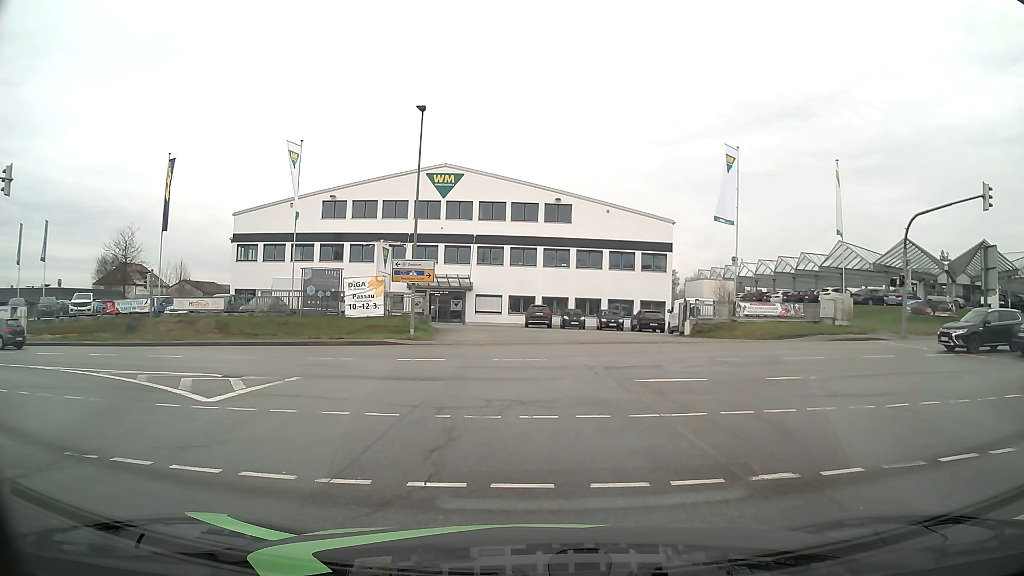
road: secondary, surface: asphalt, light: Day
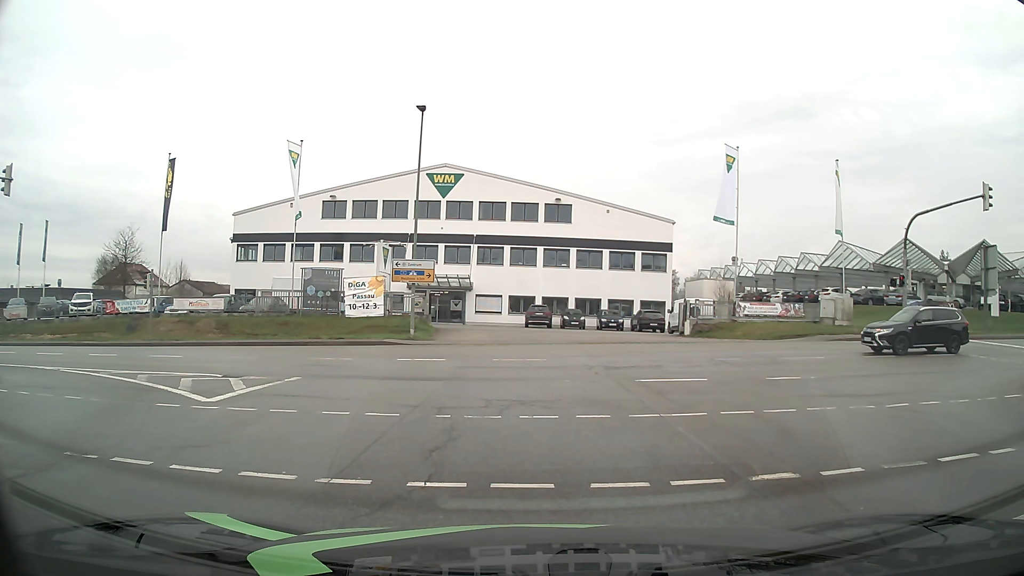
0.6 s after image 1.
(0.0, 0.0) m; 0°
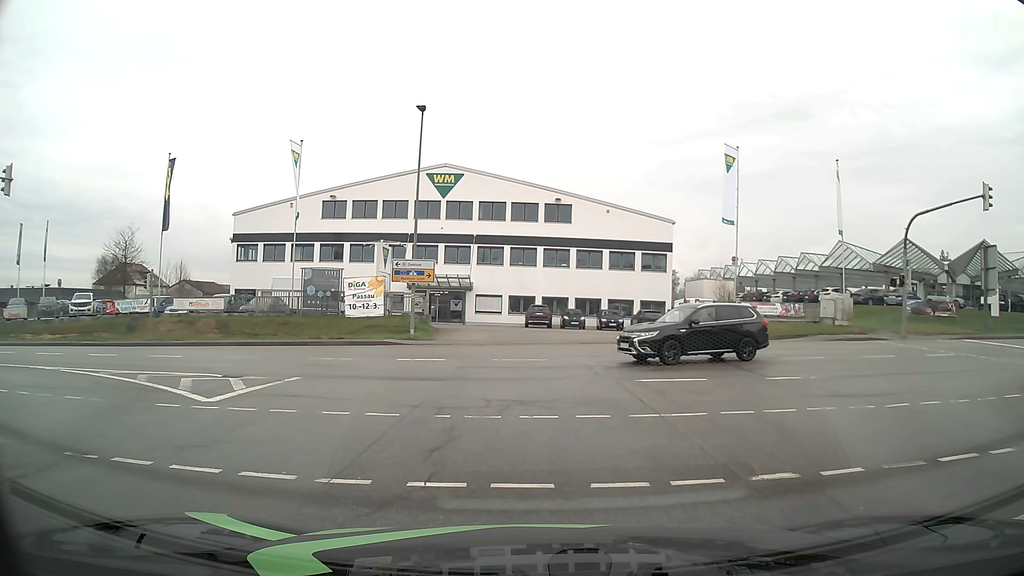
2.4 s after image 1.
(0.0, 0.0) m; 0°
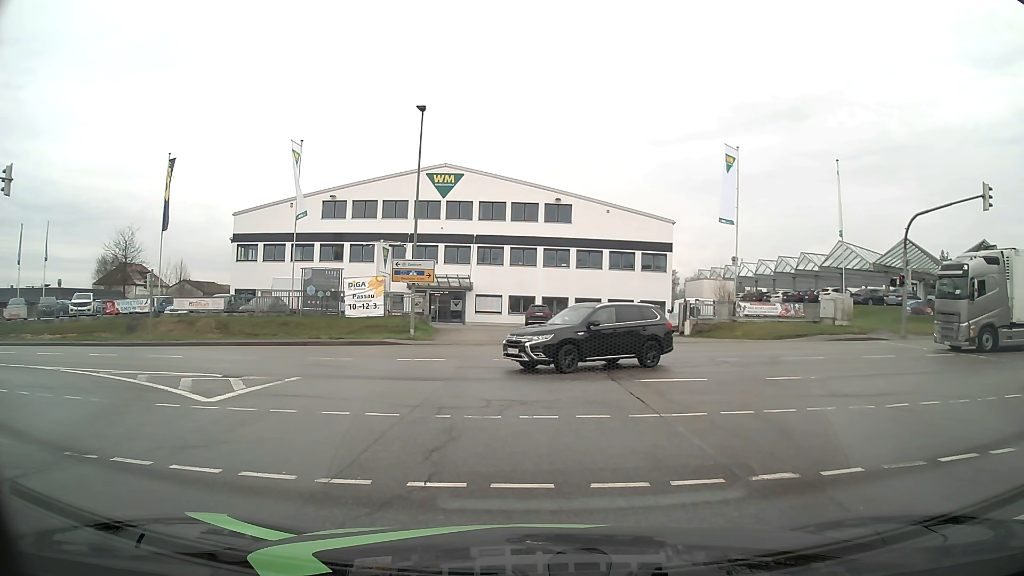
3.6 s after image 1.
(0.0, 0.0) m; 0°
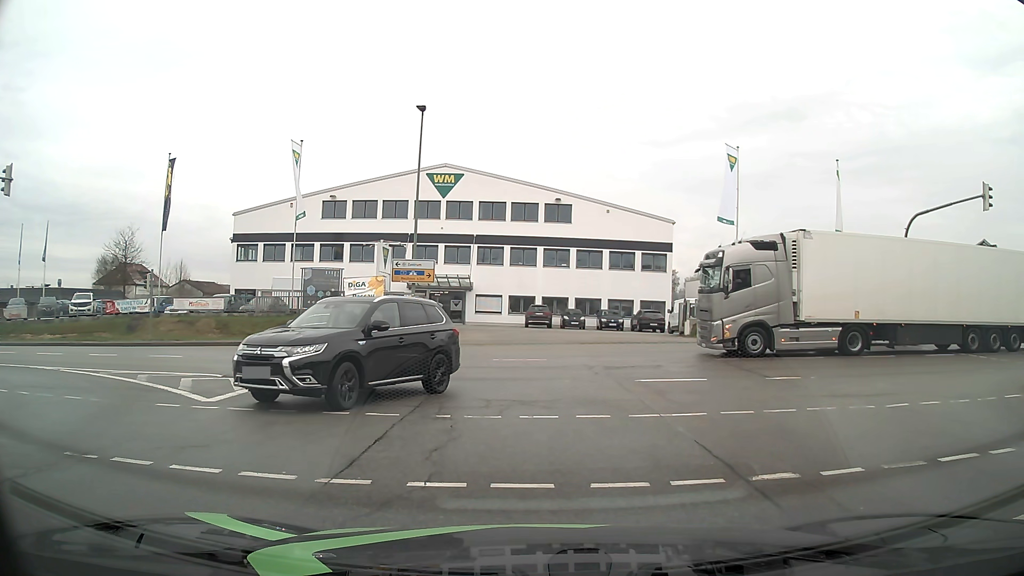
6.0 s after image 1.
(0.0, 0.0) m; 0°
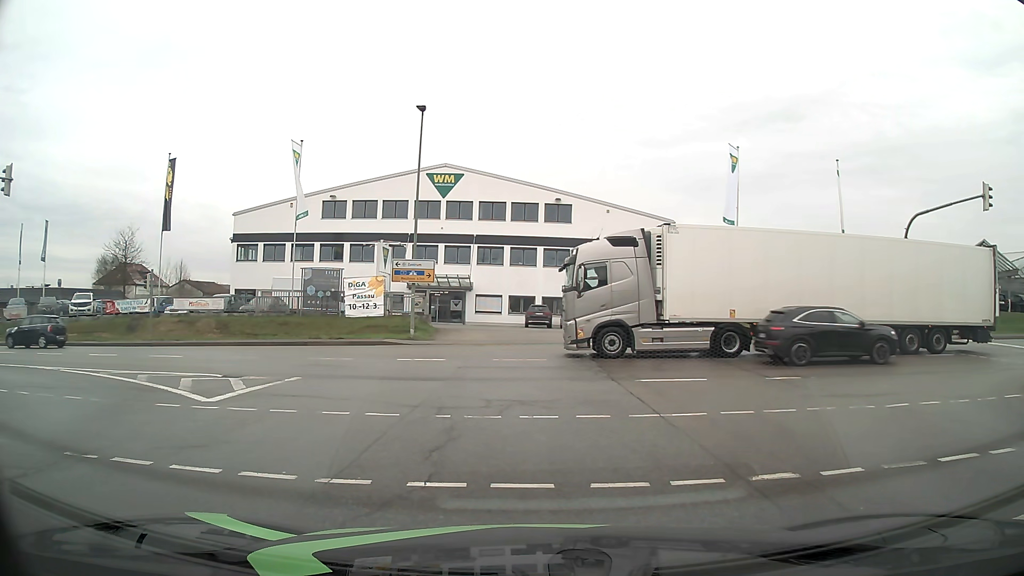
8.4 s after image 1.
(0.0, 0.0) m; 0°
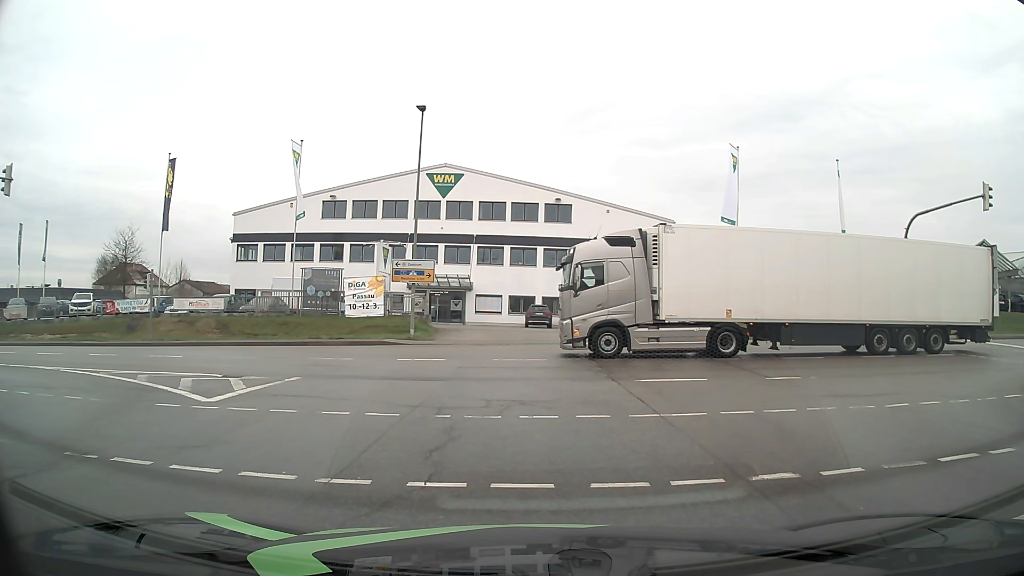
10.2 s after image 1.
(0.0, 0.0) m; 0°
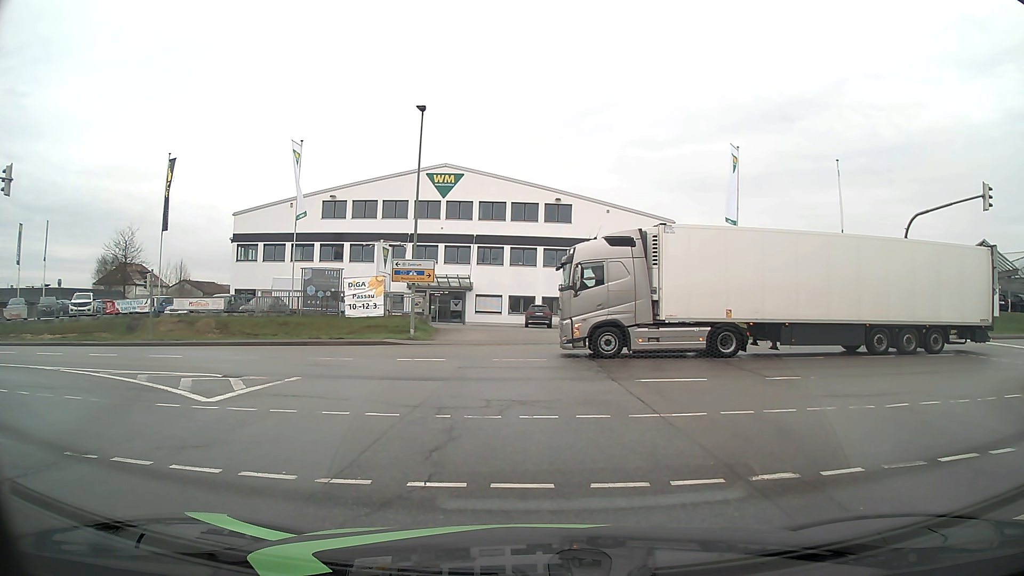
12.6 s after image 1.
(0.0, 0.0) m; 0°
(-1, +10) (-5, +19) (-14, +23) (-24, +25) (-34, +25) (-44, +24) (-54, +24) (-64, +24) (-74, +24) (-84, +23) m
